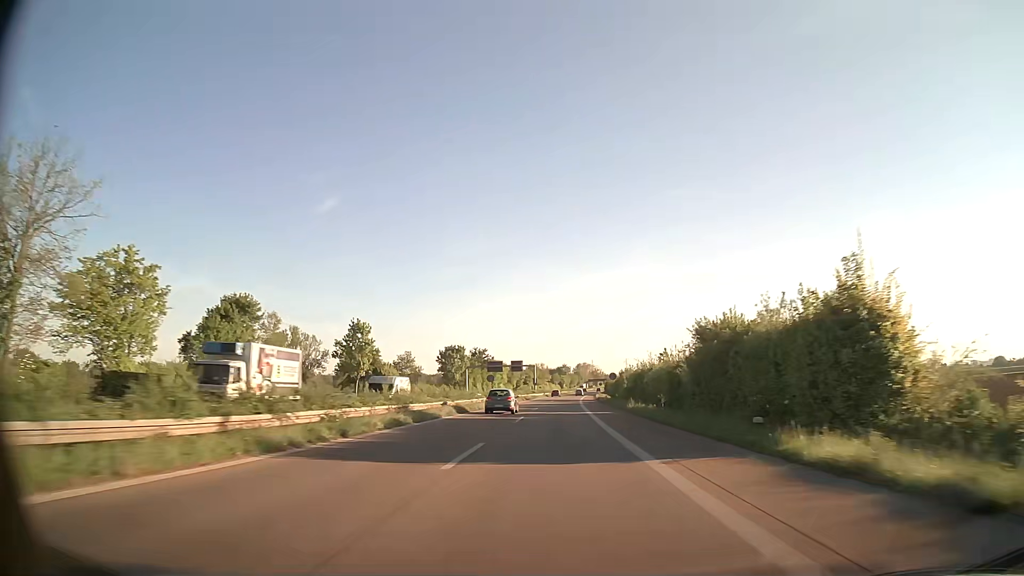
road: trunk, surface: asphalt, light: Day
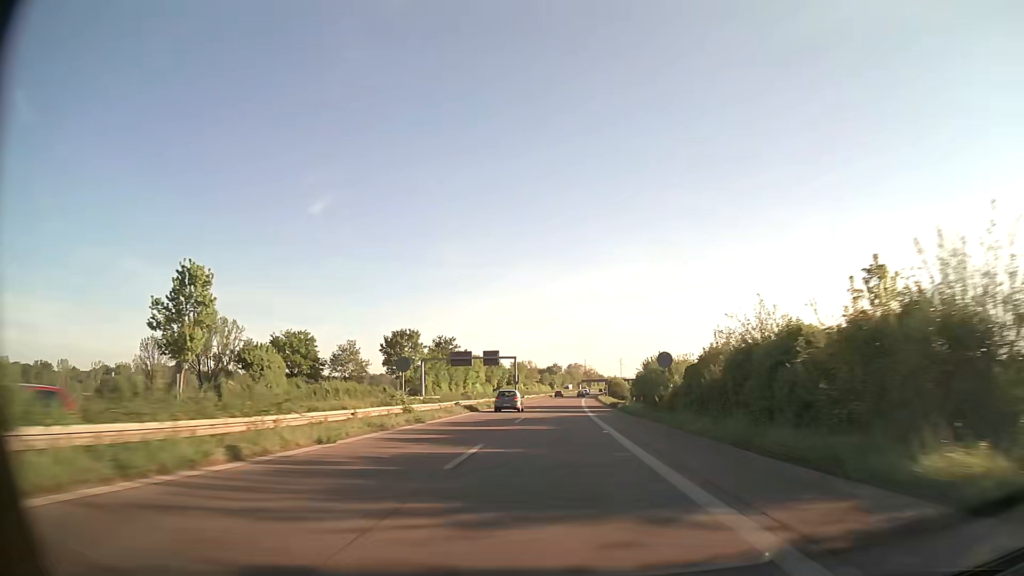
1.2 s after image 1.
(+0.3, +36.0) m; +1°
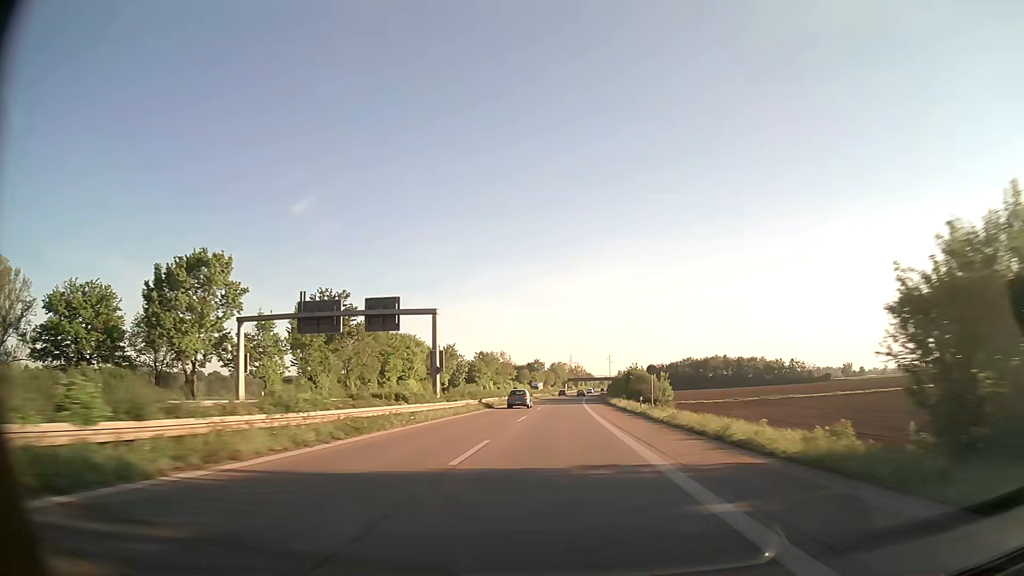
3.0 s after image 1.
(+0.6, +54.0) m; +1°
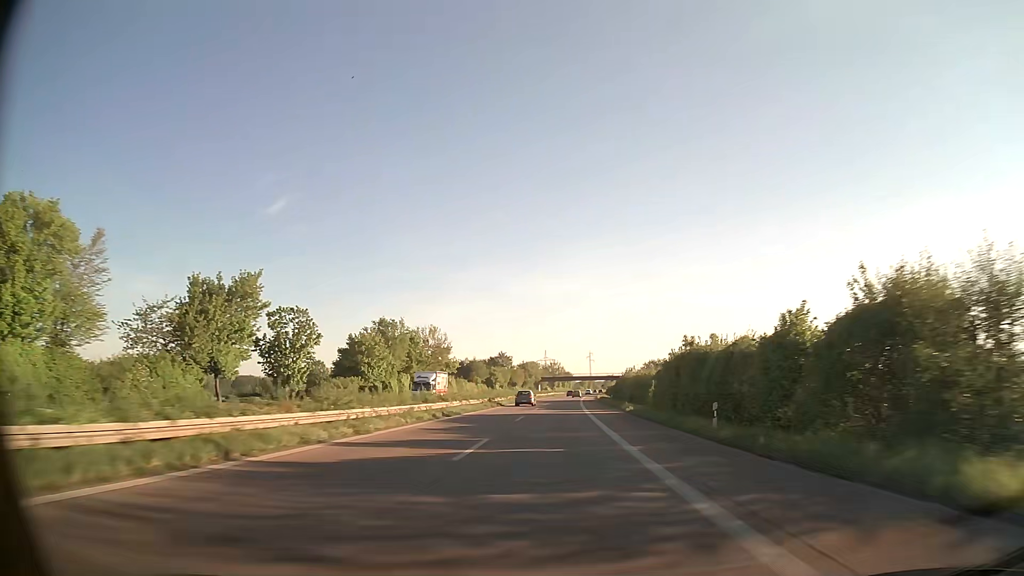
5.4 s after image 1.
(+1.4, +71.4) m; +2°
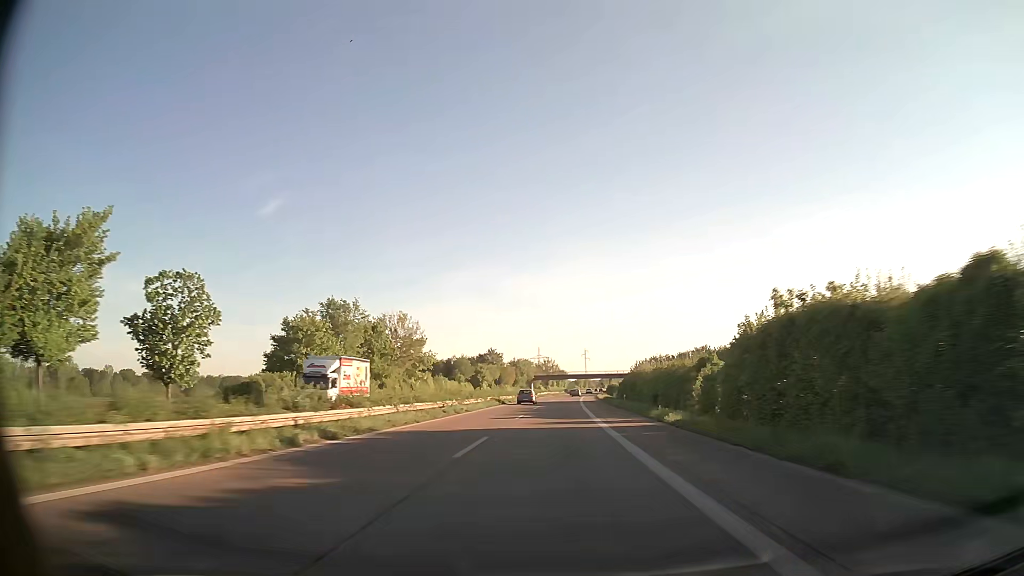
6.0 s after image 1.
(+0.1, +17.7) m; +1°
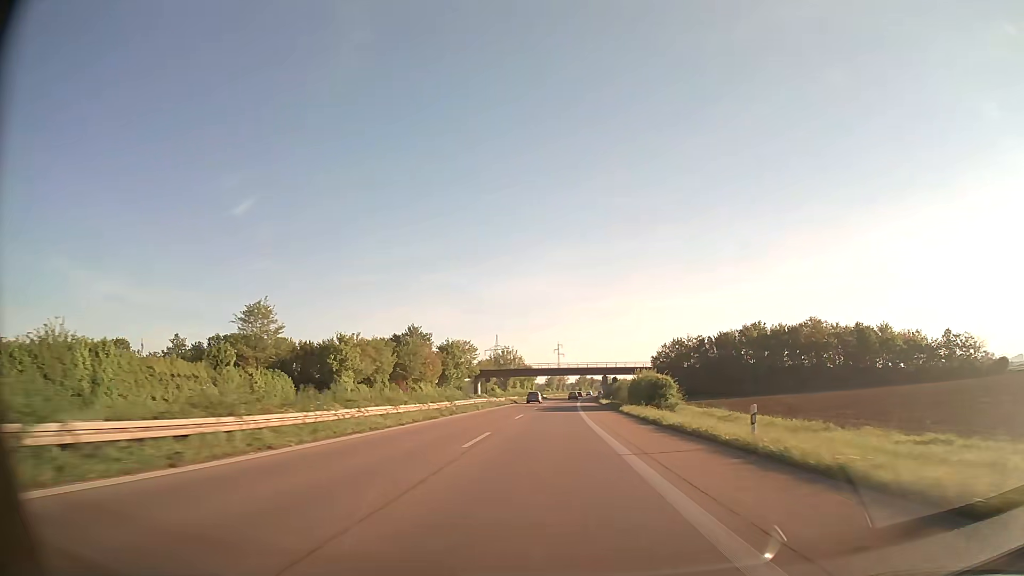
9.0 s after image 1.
(+1.9, +87.3) m; +3°
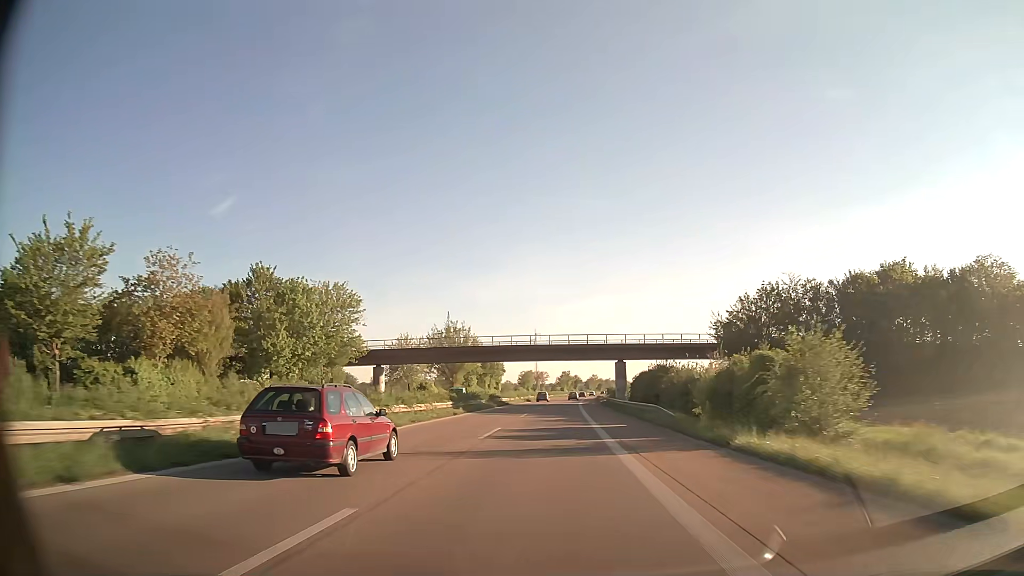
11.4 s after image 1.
(+1.0, +69.0) m; +2°
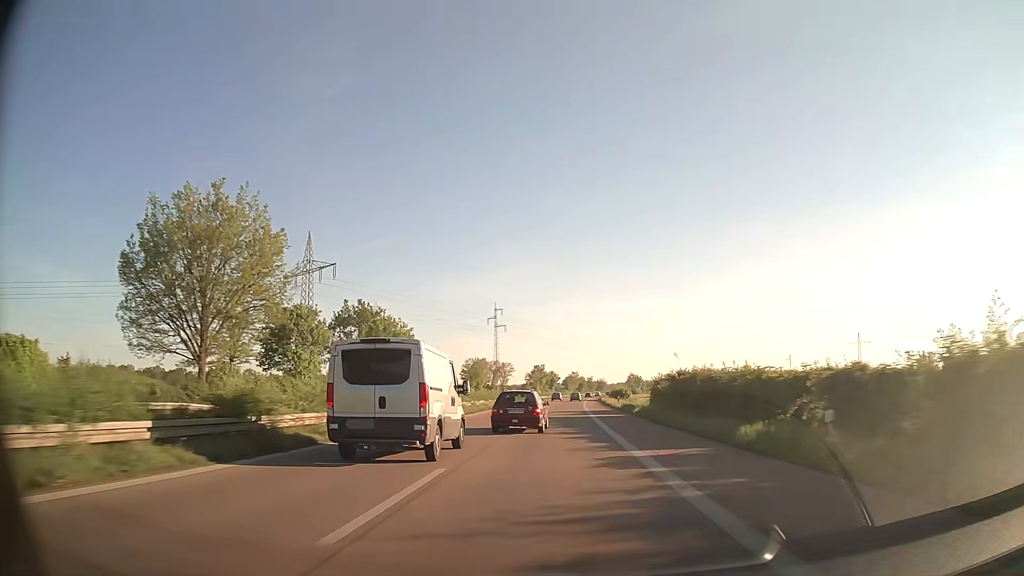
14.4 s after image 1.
(+1.5, +86.1) m; +2°
(0, +10) (0, +20) (0, +30) (0, +40) (+1, +50) (+1, +60) (+1, +70) (+1, +80) (+2, +90) (+2, +100) m
